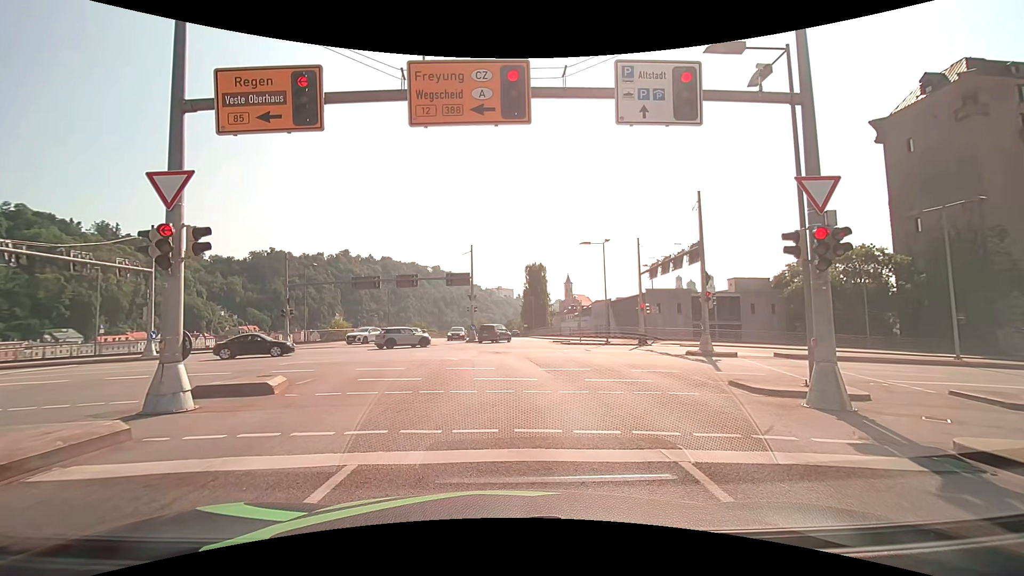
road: primary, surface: asphalt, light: Day
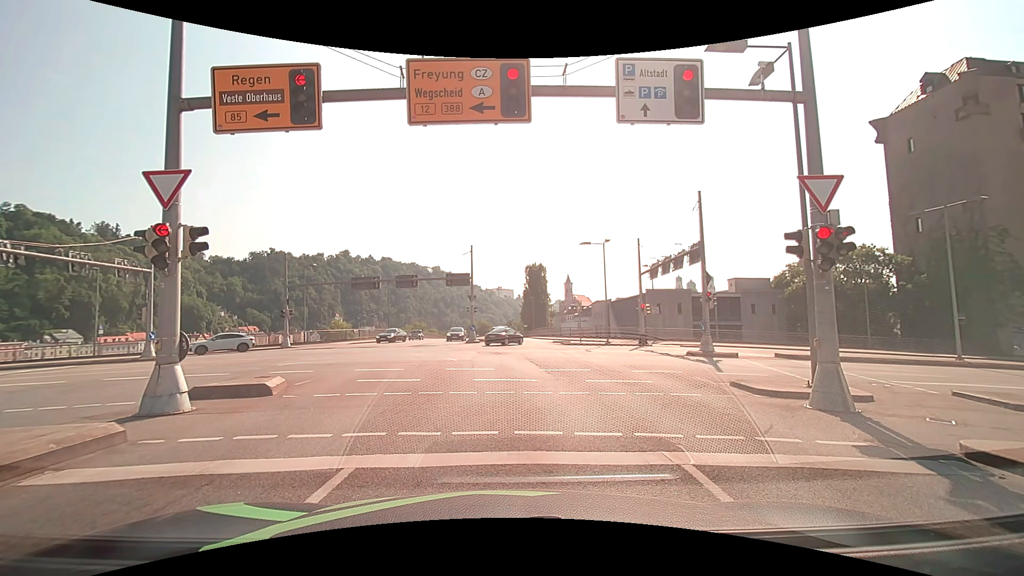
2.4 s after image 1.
(0.0, +0.2) m; 0°
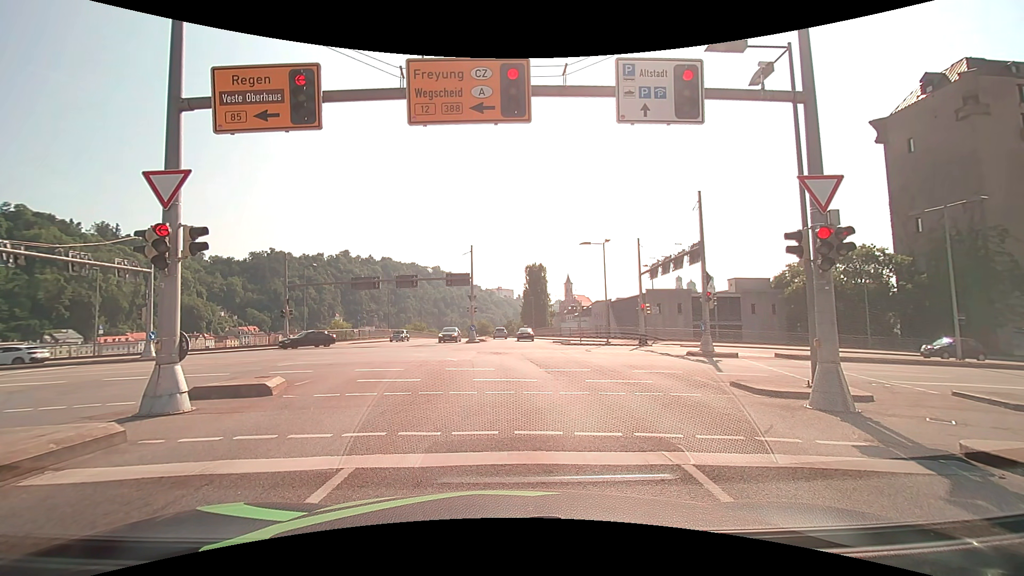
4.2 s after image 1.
(0.0, 0.0) m; 0°
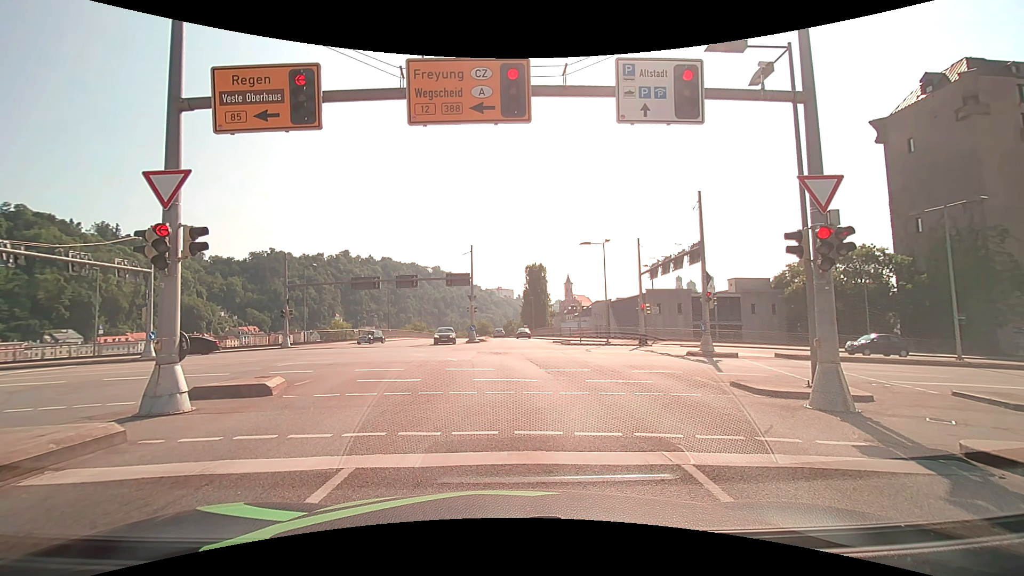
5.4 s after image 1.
(0.0, 0.0) m; 0°
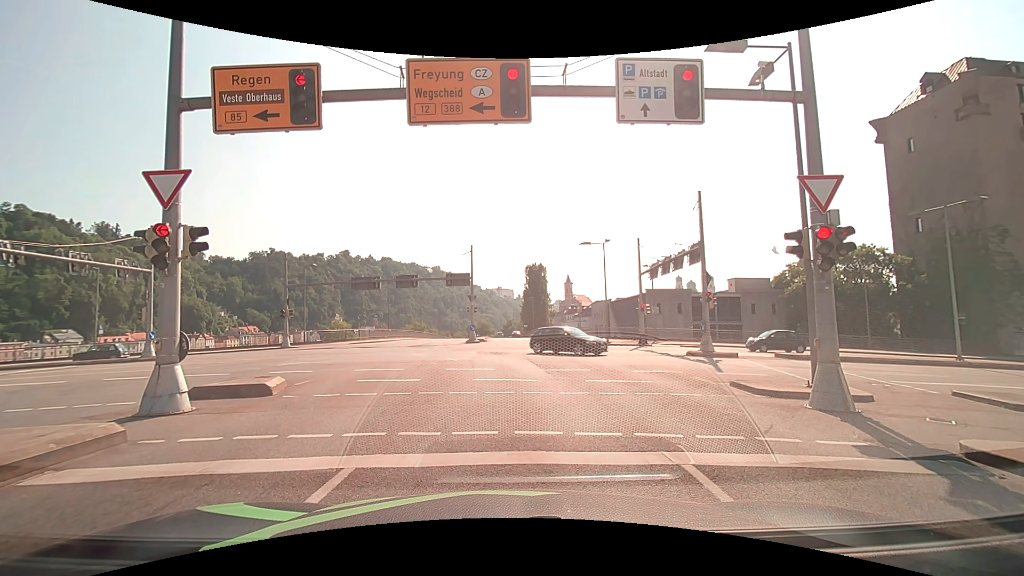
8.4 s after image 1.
(0.0, 0.0) m; 0°
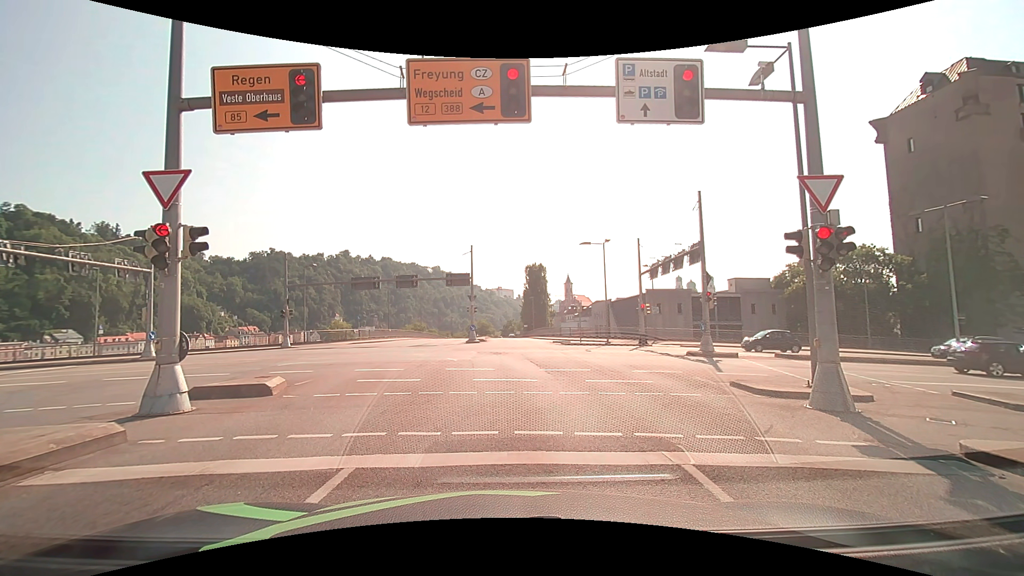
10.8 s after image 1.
(0.0, 0.0) m; 0°
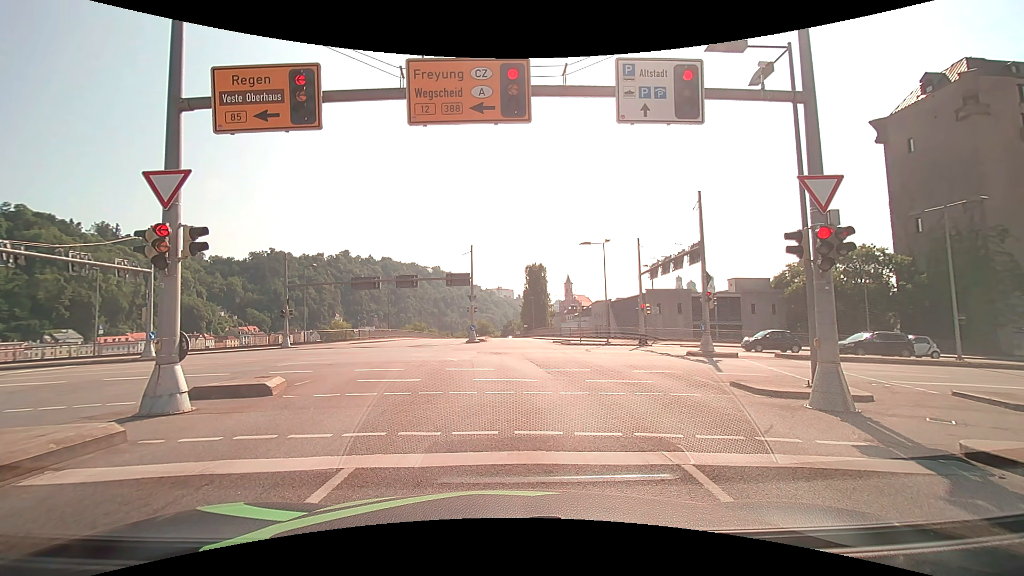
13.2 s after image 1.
(0.0, 0.0) m; 0°
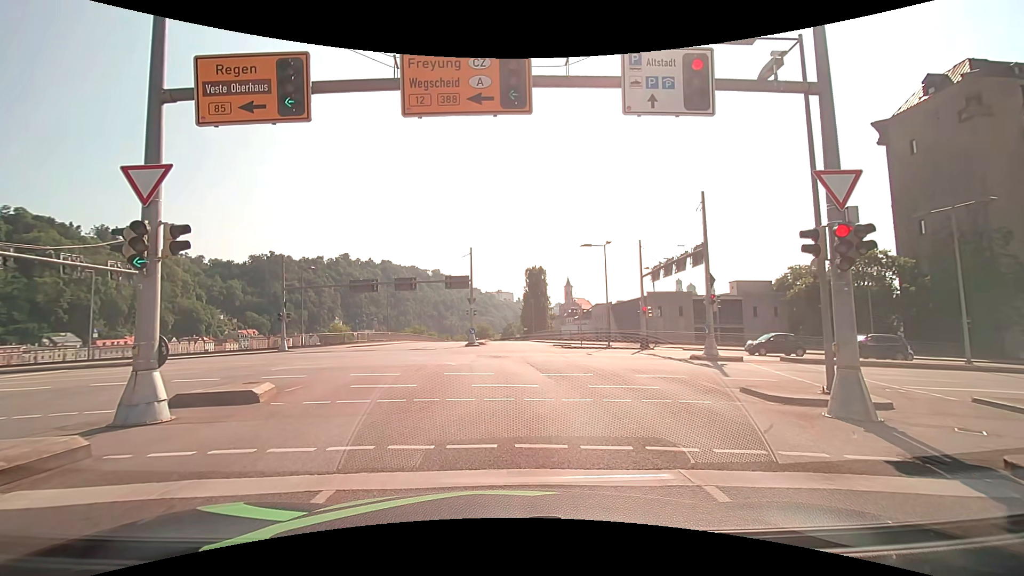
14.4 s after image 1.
(0.0, +0.6) m; 0°
(0, +10) (+1, +20) (-2, +30) (-8, +37) (-18, +40) (-28, +41) (-38, +42) (-48, +42) (-58, +43) (-68, +43) m
